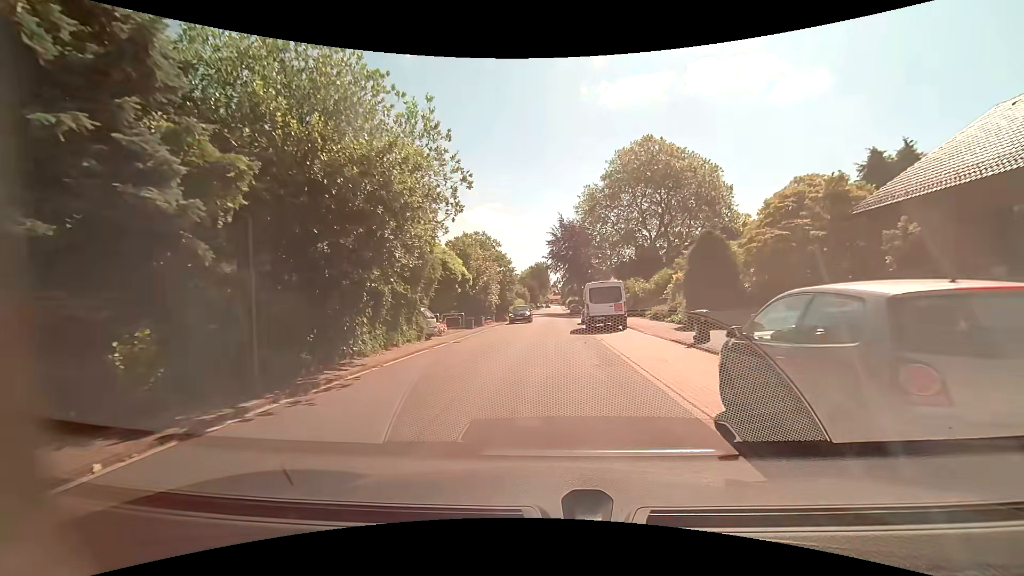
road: residential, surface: asphalt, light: Day
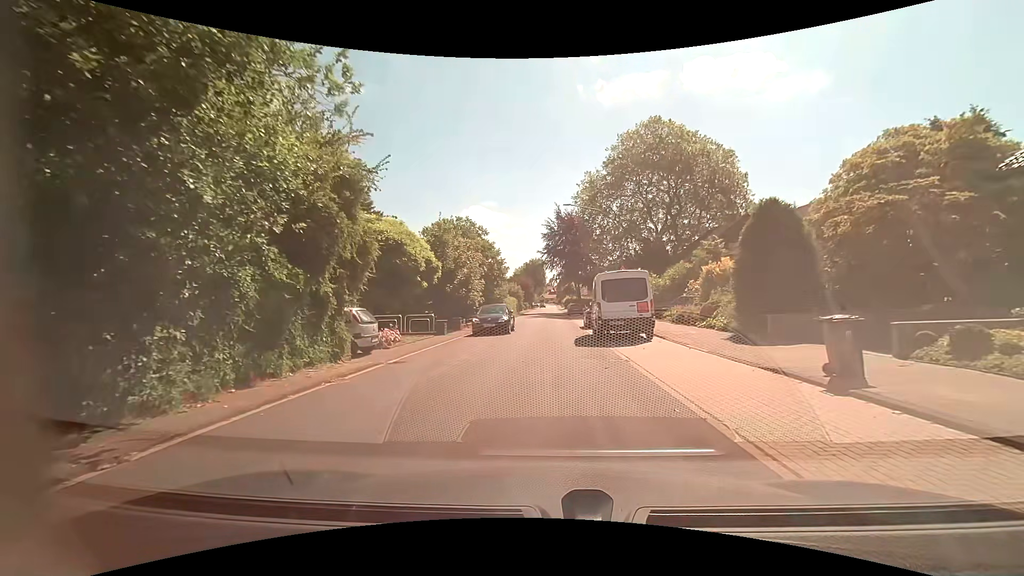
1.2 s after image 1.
(0.0, +7.4) m; +1°
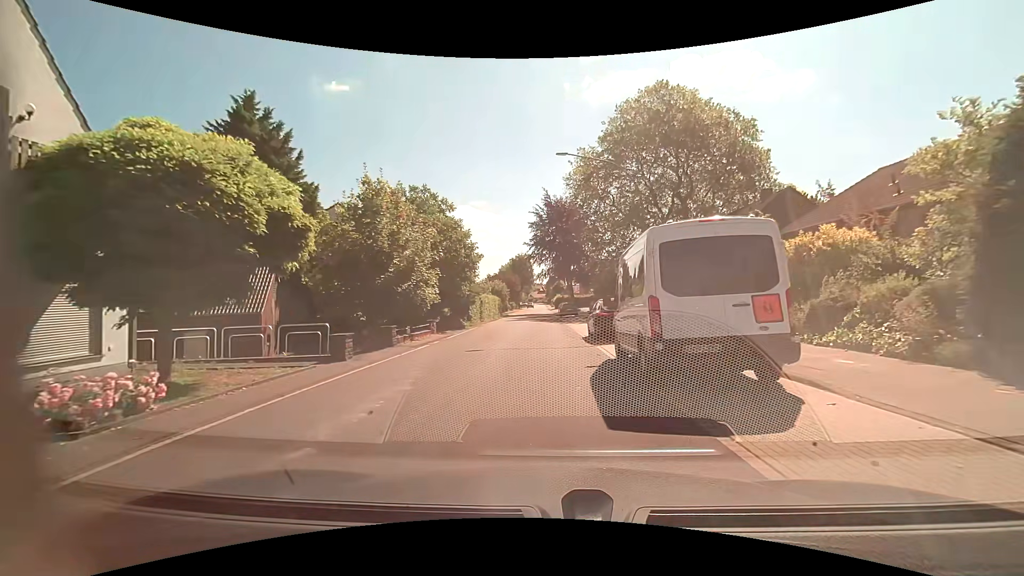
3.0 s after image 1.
(+0.1, +10.7) m; 0°
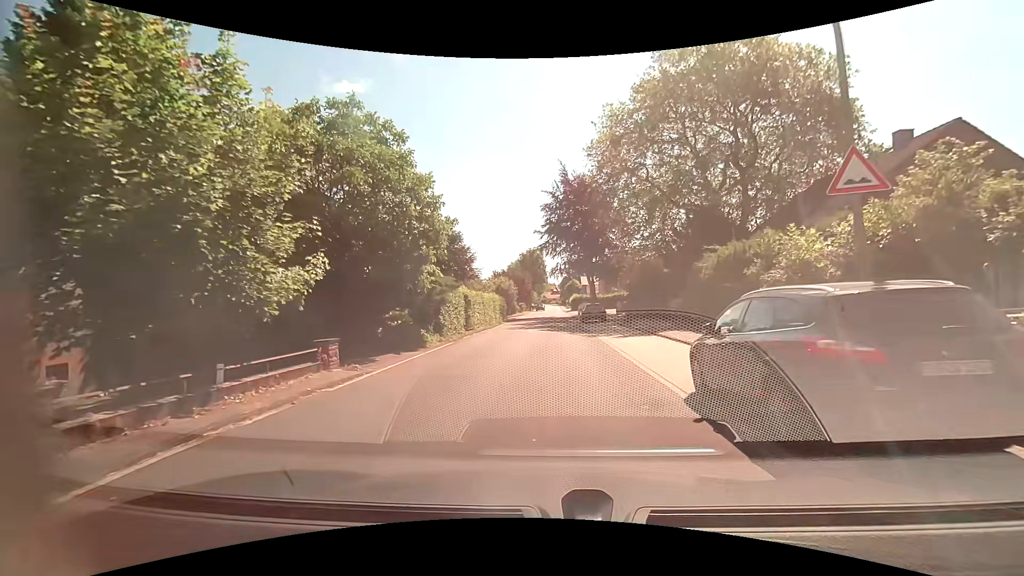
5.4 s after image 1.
(0.0, +13.2) m; 0°
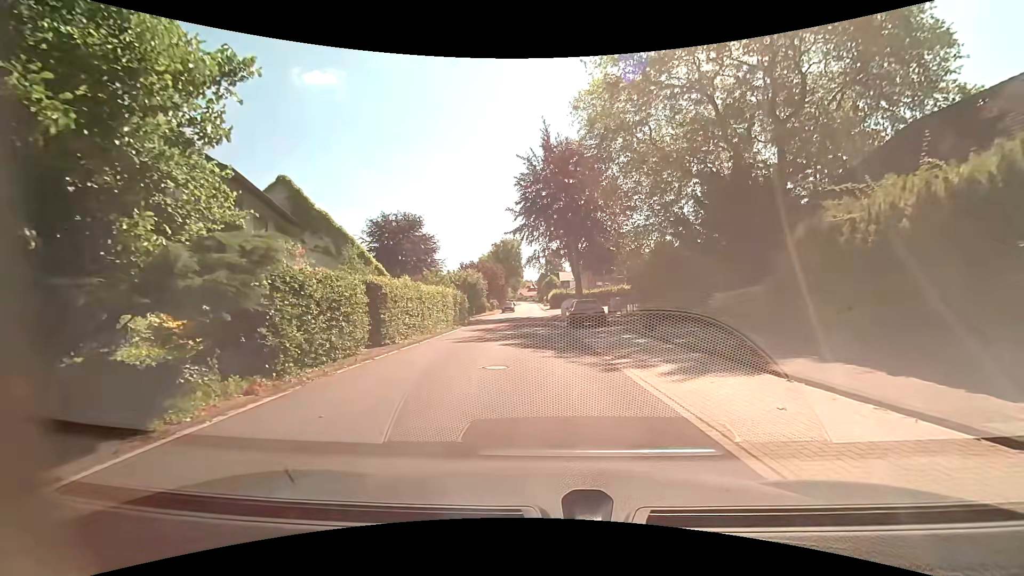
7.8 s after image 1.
(0.0, +11.6) m; +2°
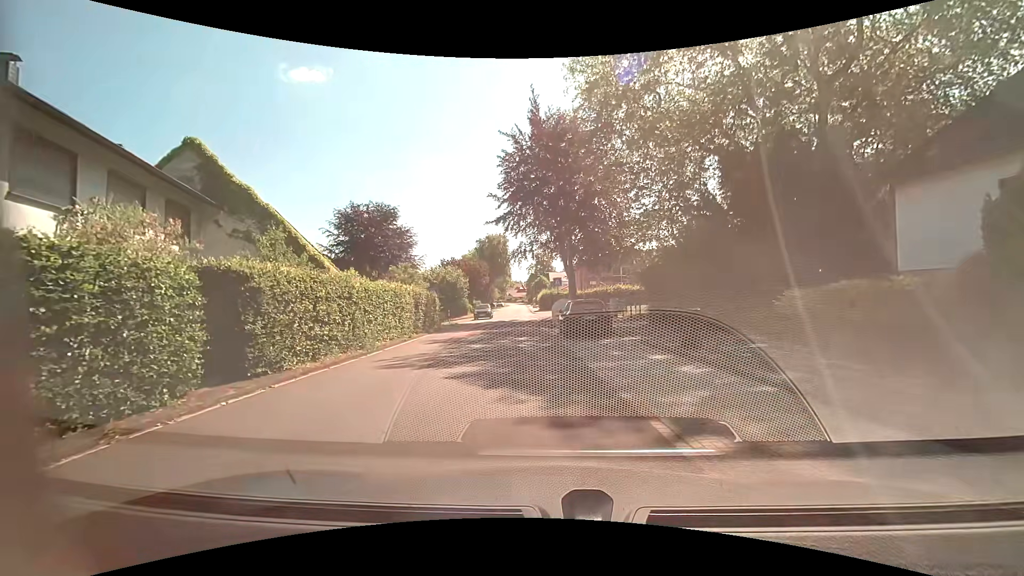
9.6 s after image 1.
(+0.1, +6.7) m; 0°
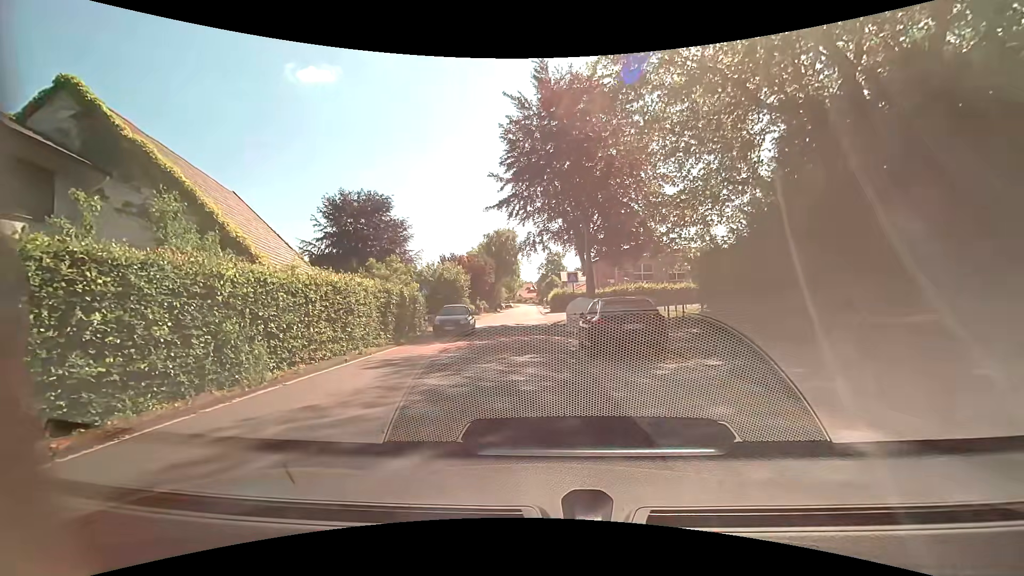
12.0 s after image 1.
(+0.1, +6.8) m; 0°
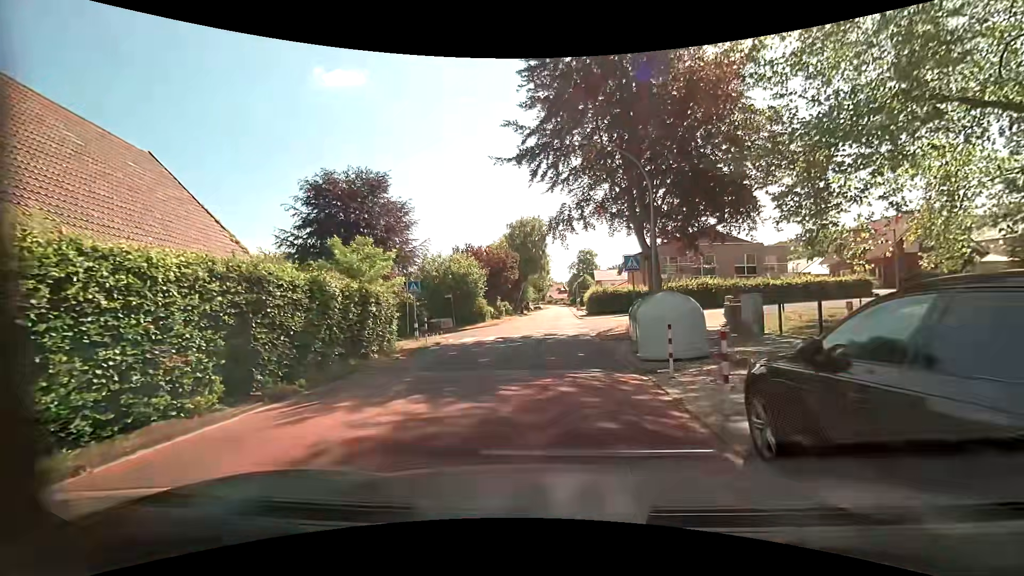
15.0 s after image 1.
(-0.5, +10.7) m; -5°
(0, +10) (0, +20) (+1, +30) (+2, +40) (+2, +50) (+3, +60) (+3, +70) (+4, +80) (+4, +90) (+4, +100) m
